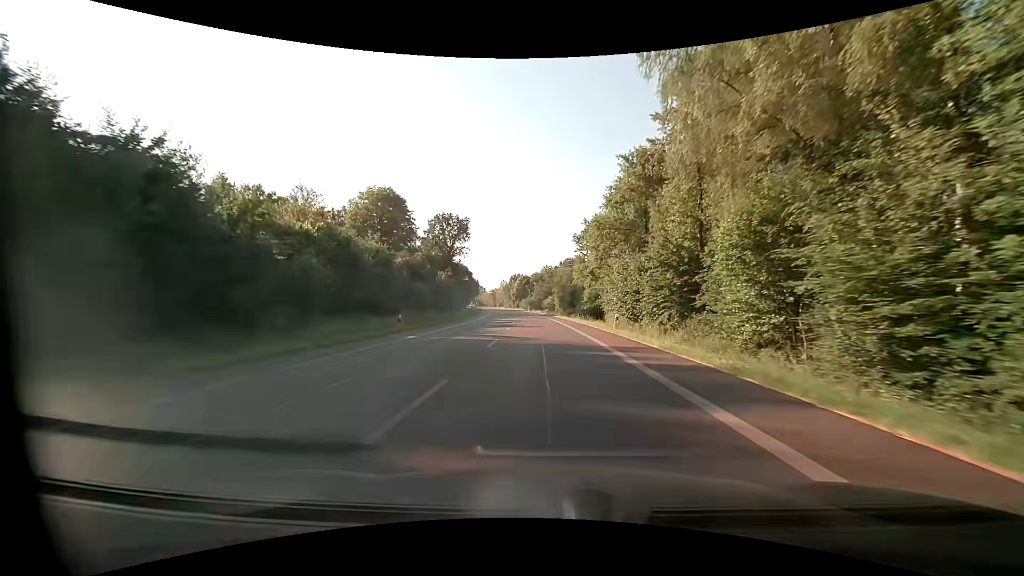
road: primary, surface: asphalt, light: Day
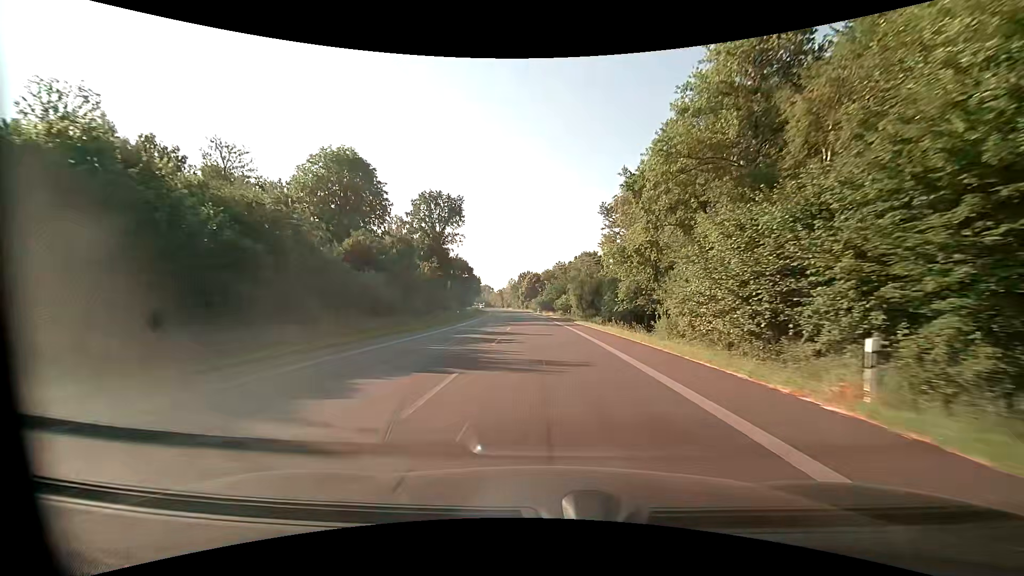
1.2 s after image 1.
(-0.3, +22.5) m; -1°
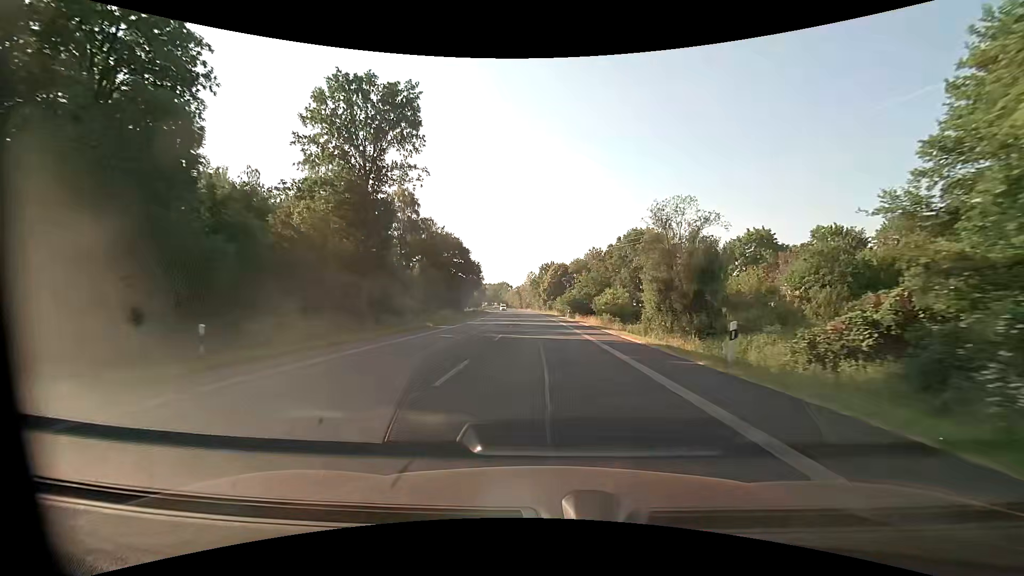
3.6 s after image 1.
(-1.1, +45.0) m; -3°
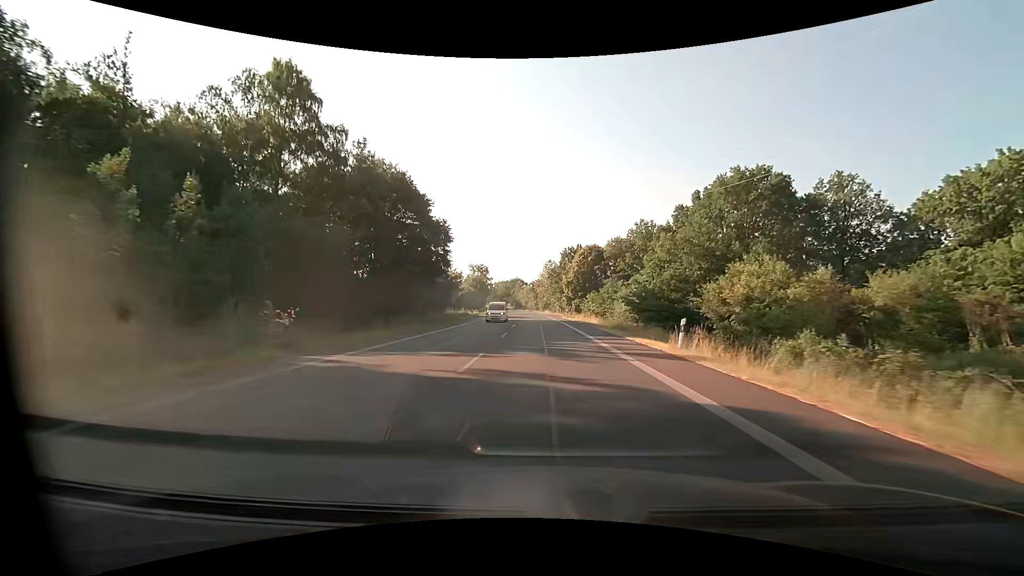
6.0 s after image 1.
(-1.0, +45.0) m; -3°
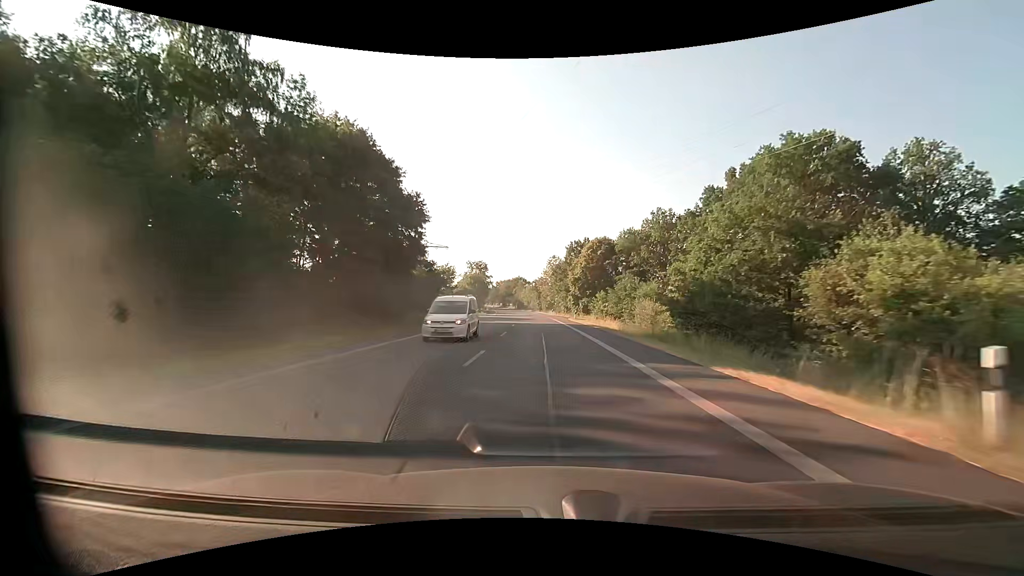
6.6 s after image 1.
(0.0, +11.2) m; 0°
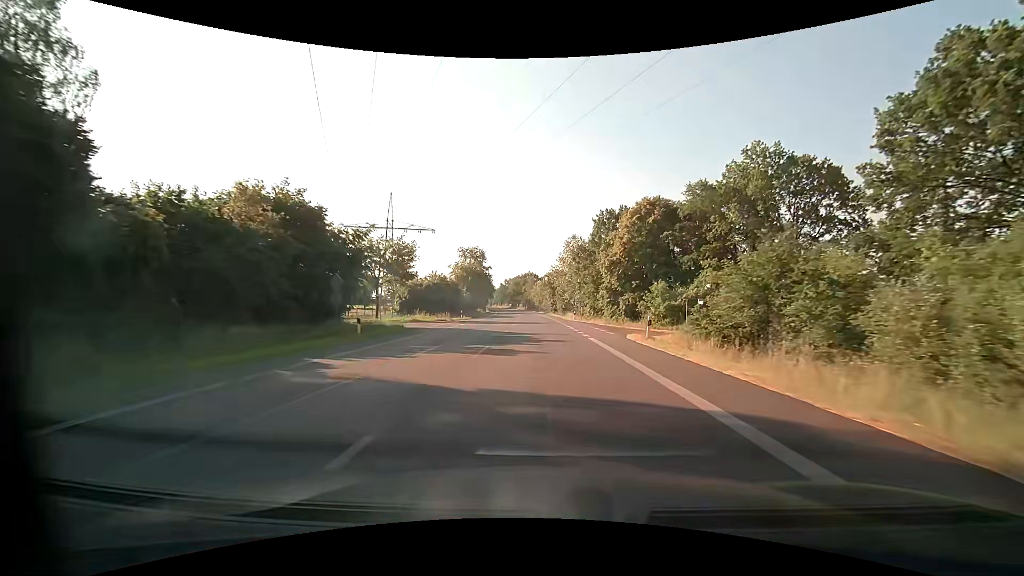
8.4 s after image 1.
(-0.5, +33.8) m; -2°
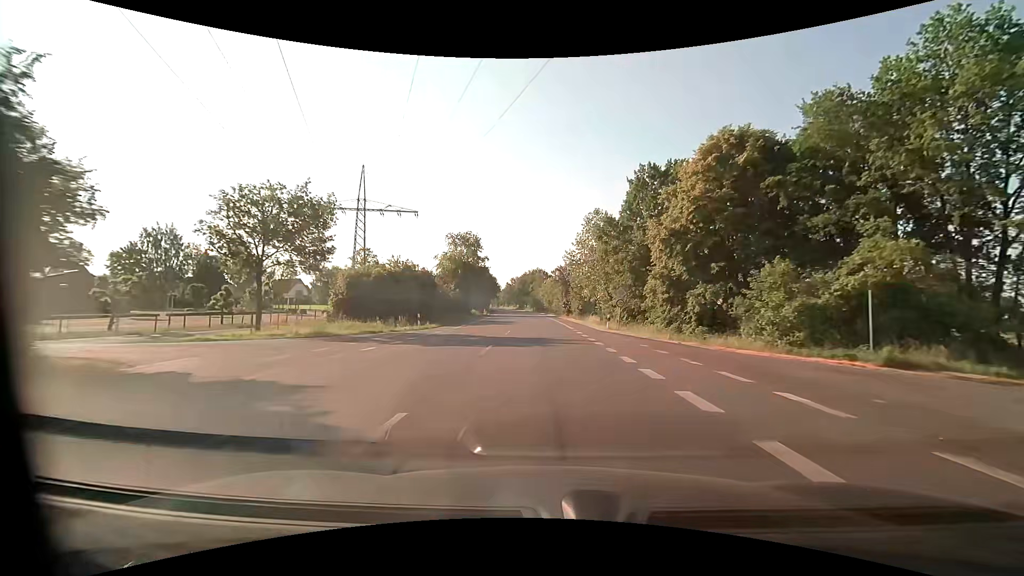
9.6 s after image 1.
(-0.2, +22.5) m; -1°
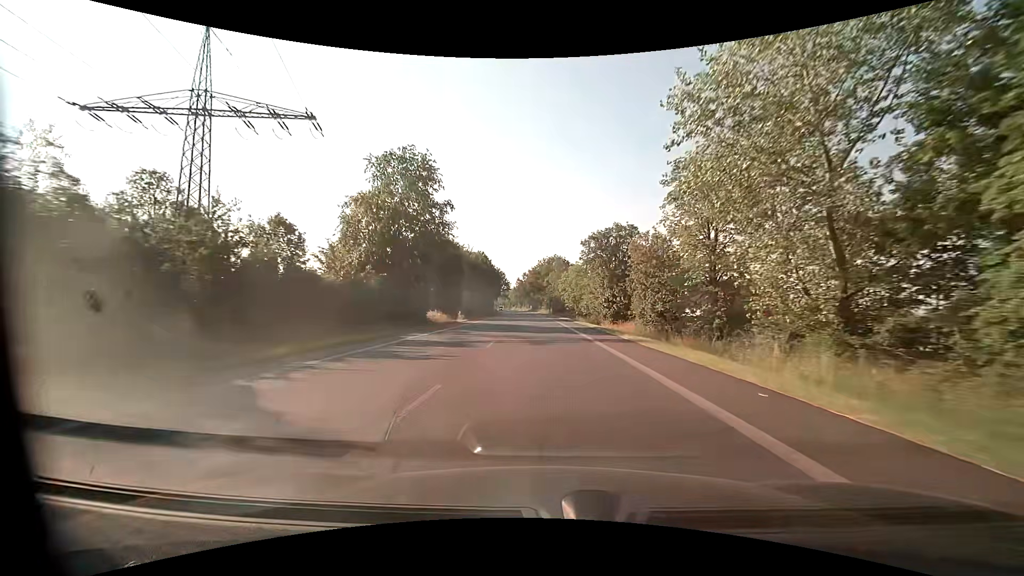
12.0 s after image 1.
(-0.9, +45.0) m; -2°
(0, +10) (0, +20) (0, +30) (-1, +40) (-1, +50) (-1, +60) (-2, +70) (-2, +80) (-3, +90) (-3, +100) m
